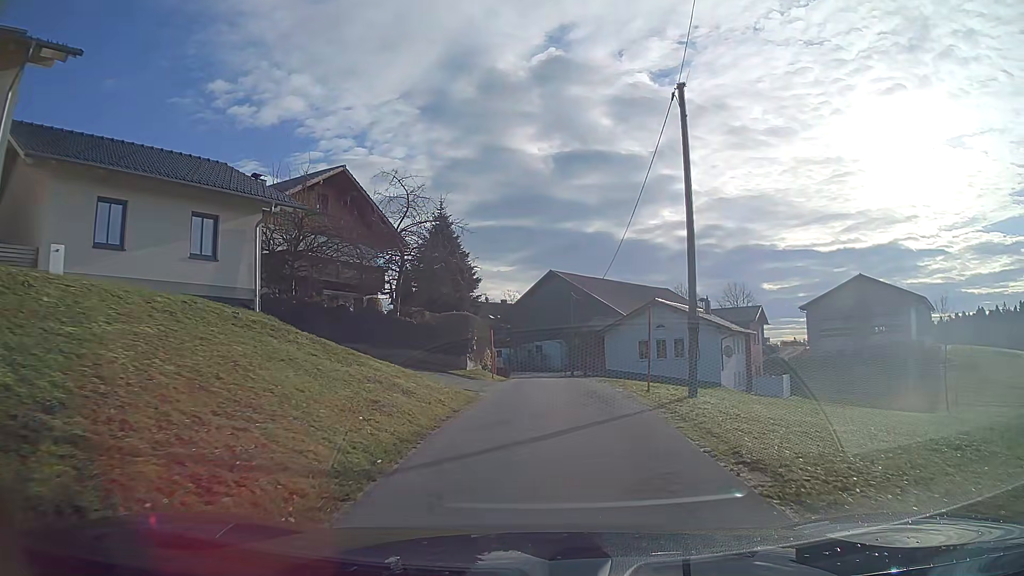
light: Day
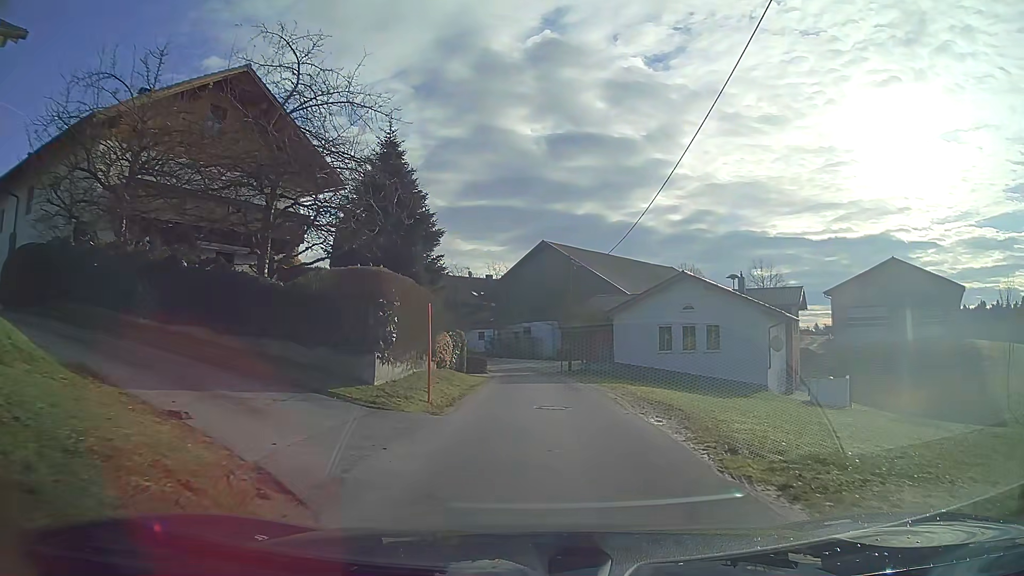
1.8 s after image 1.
(+0.1, +12.4) m; +1°
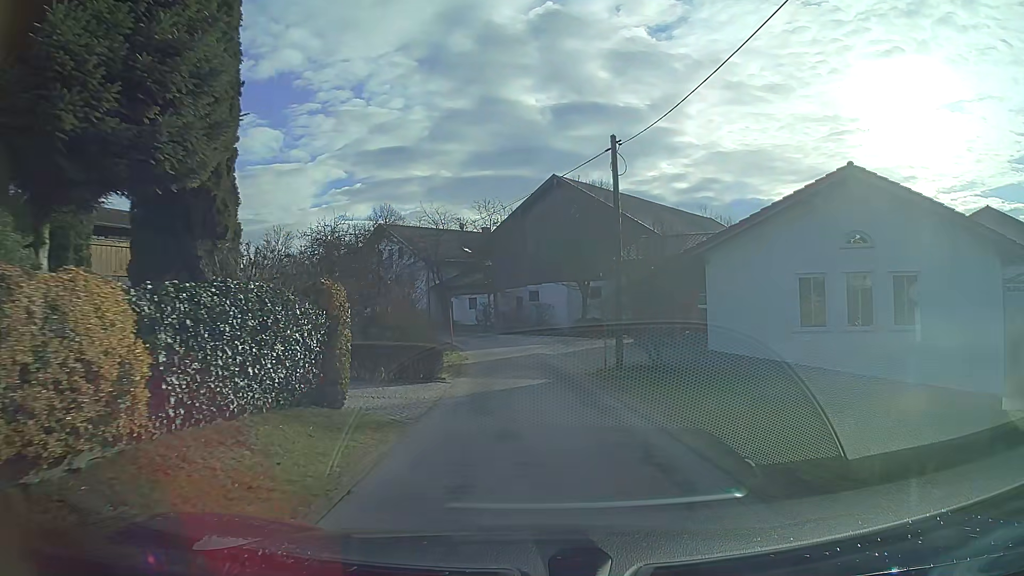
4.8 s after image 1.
(-0.1, +20.0) m; -1°
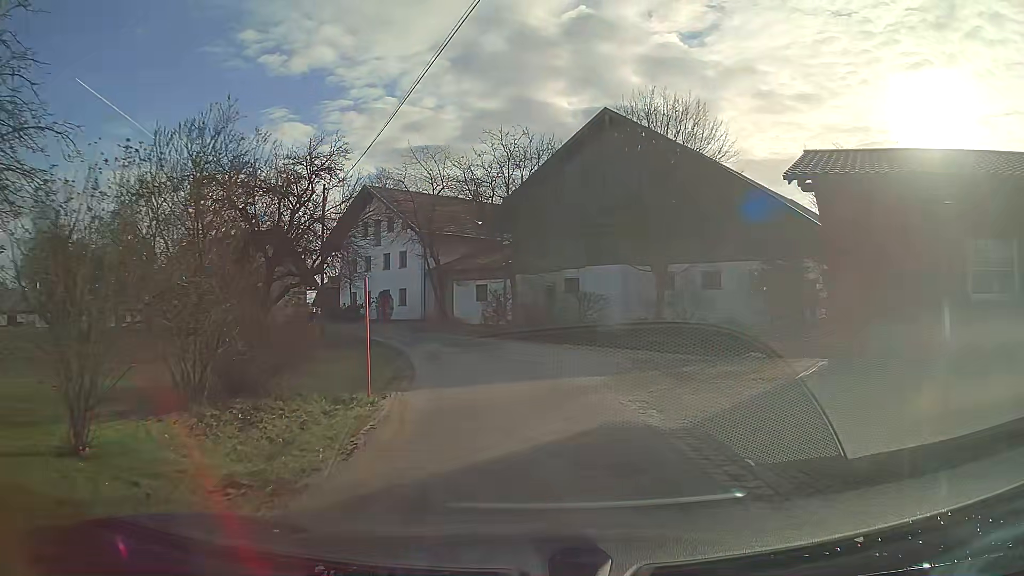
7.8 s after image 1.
(-0.4, +18.9) m; -2°
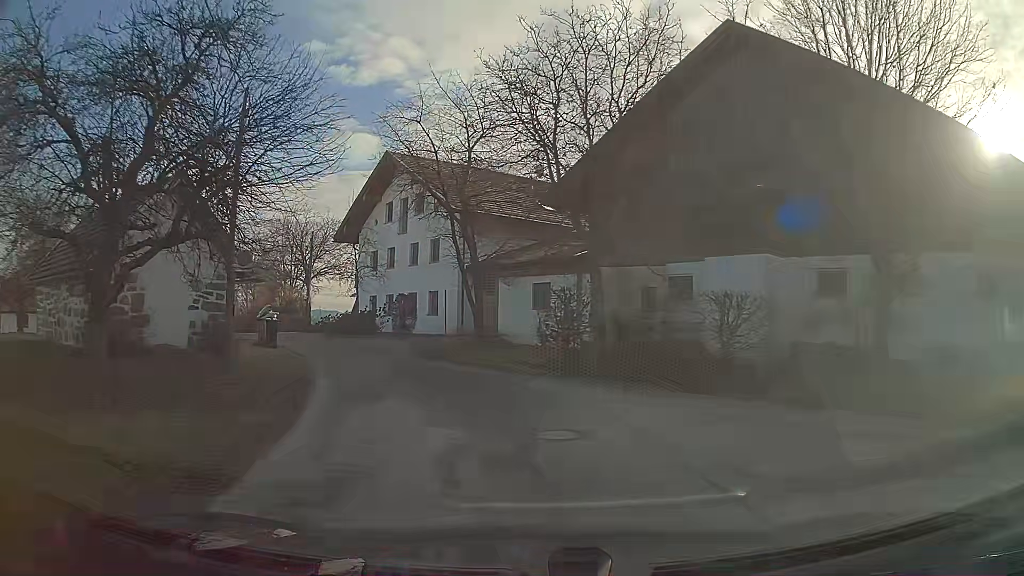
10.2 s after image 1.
(-0.6, +14.5) m; -6°
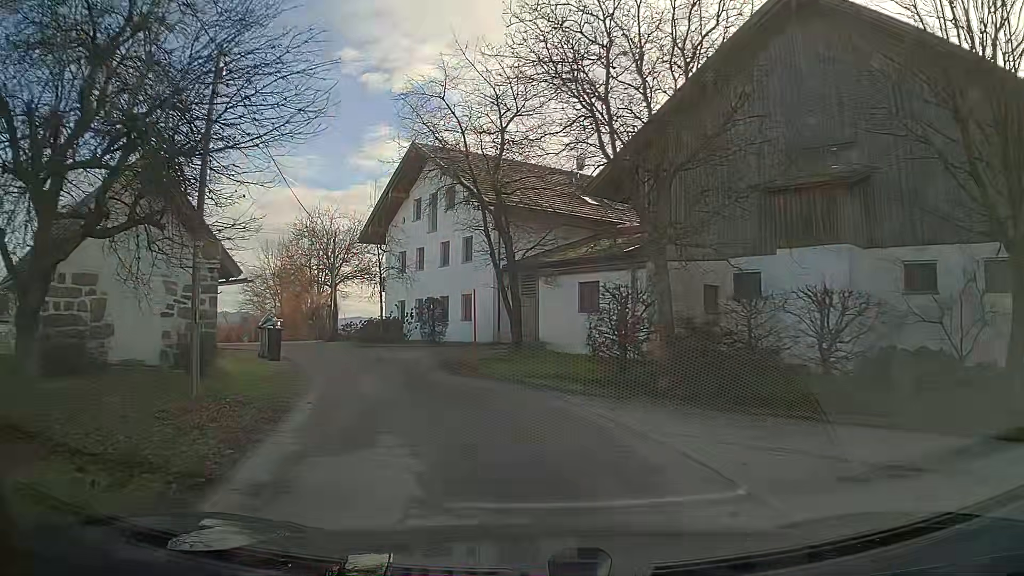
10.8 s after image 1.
(-0.1, +3.5) m; -5°
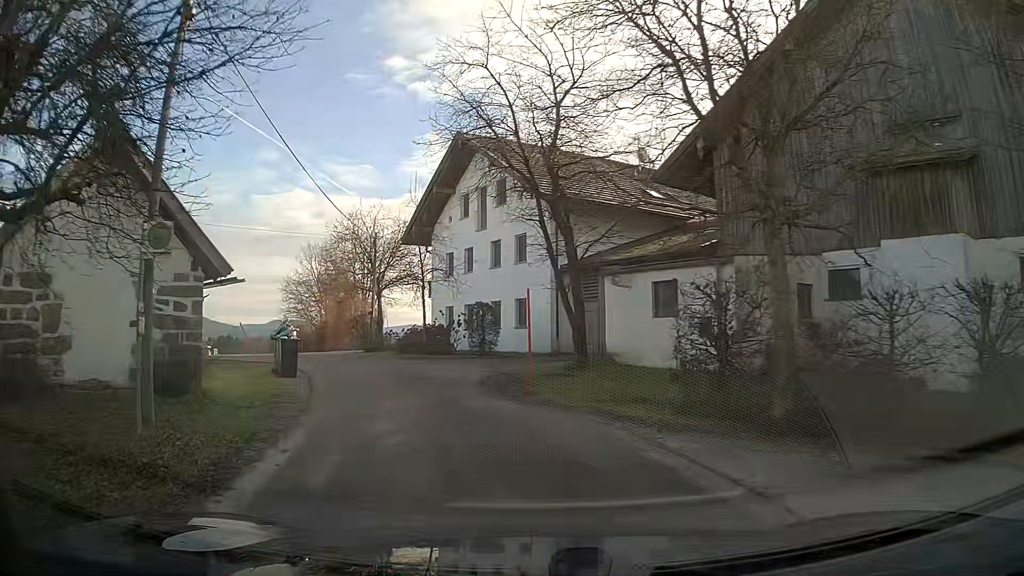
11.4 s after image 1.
(-0.1, +3.5) m; -5°
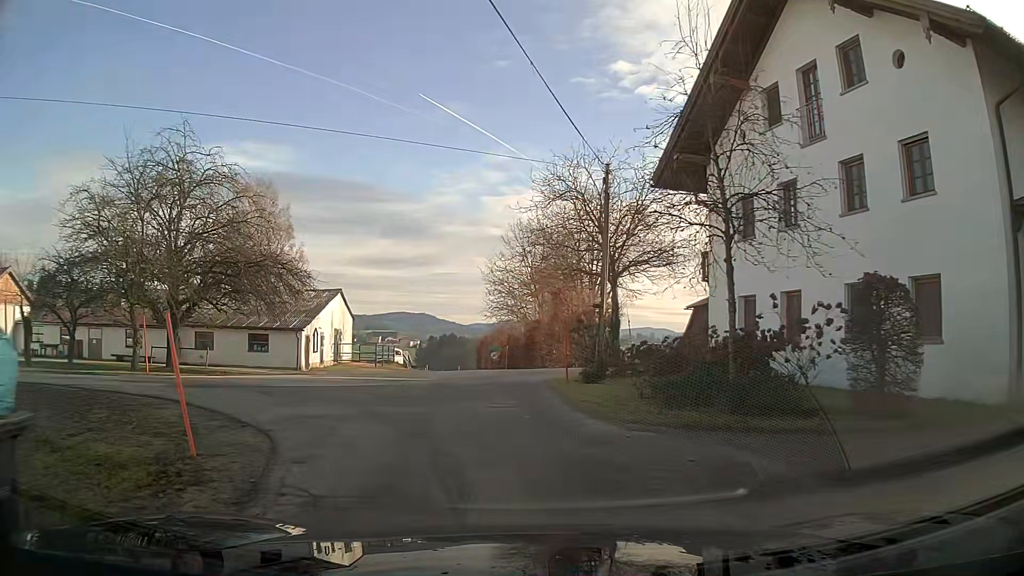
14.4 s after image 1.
(-3.0, +16.4) m; -19°
